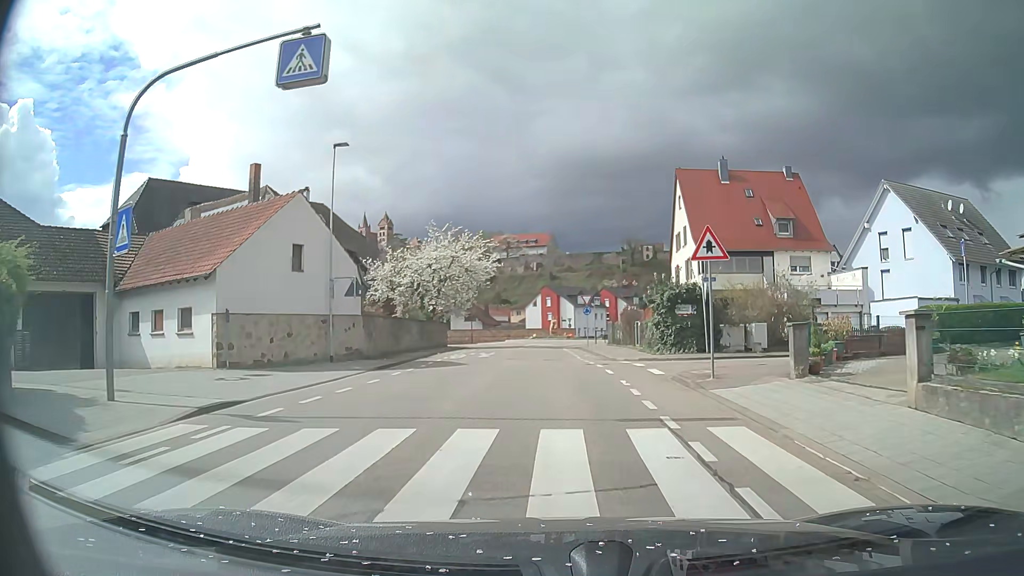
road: tertiary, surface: asphalt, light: Day
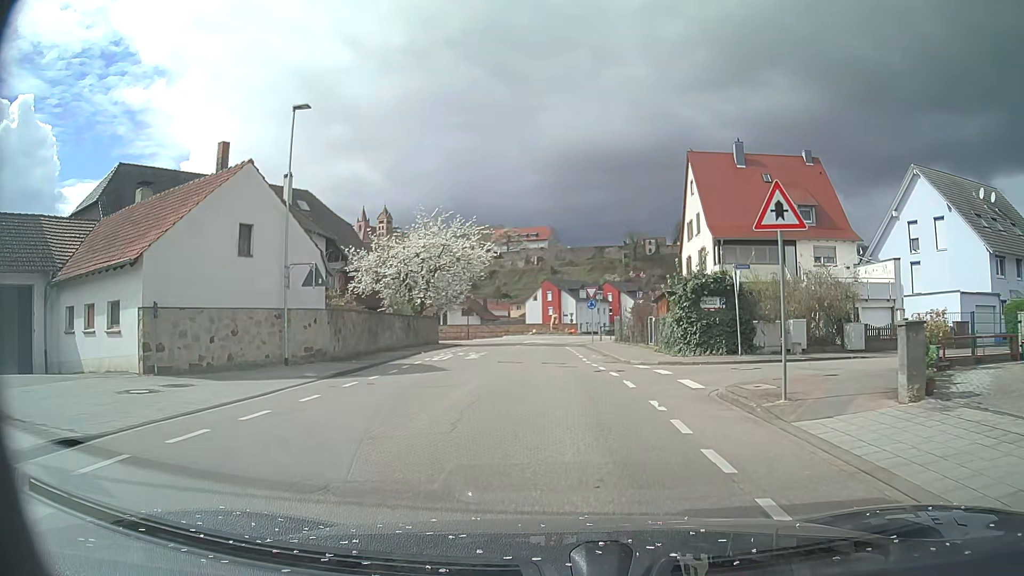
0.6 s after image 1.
(0.0, +4.5) m; 0°
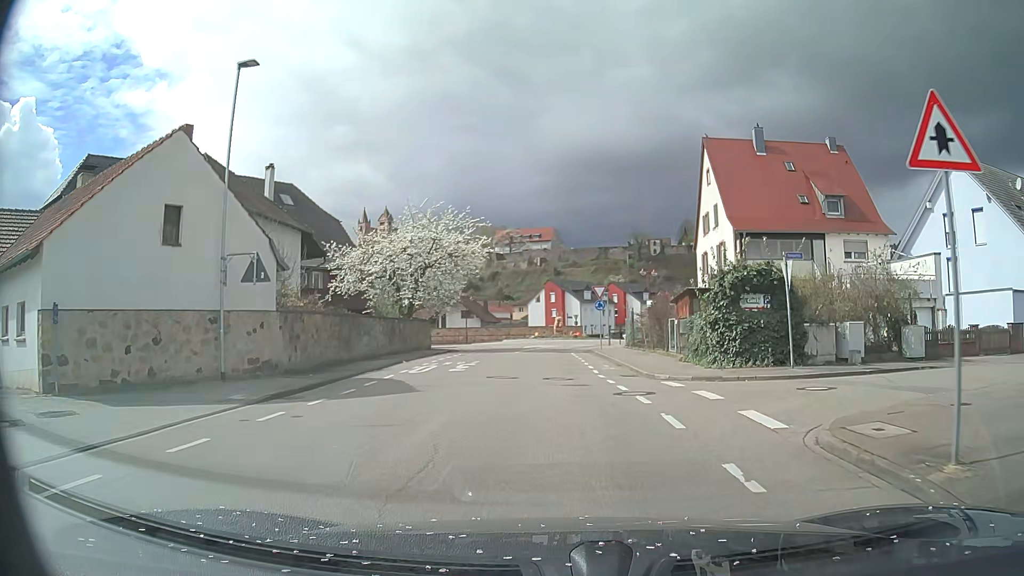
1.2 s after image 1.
(0.0, +4.5) m; 0°
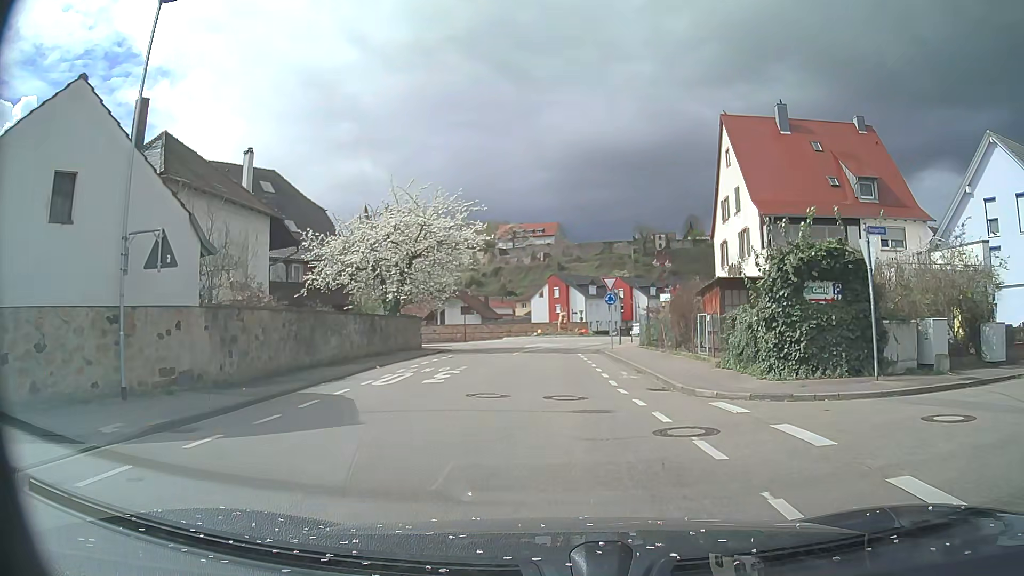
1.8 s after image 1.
(0.0, +4.5) m; -1°
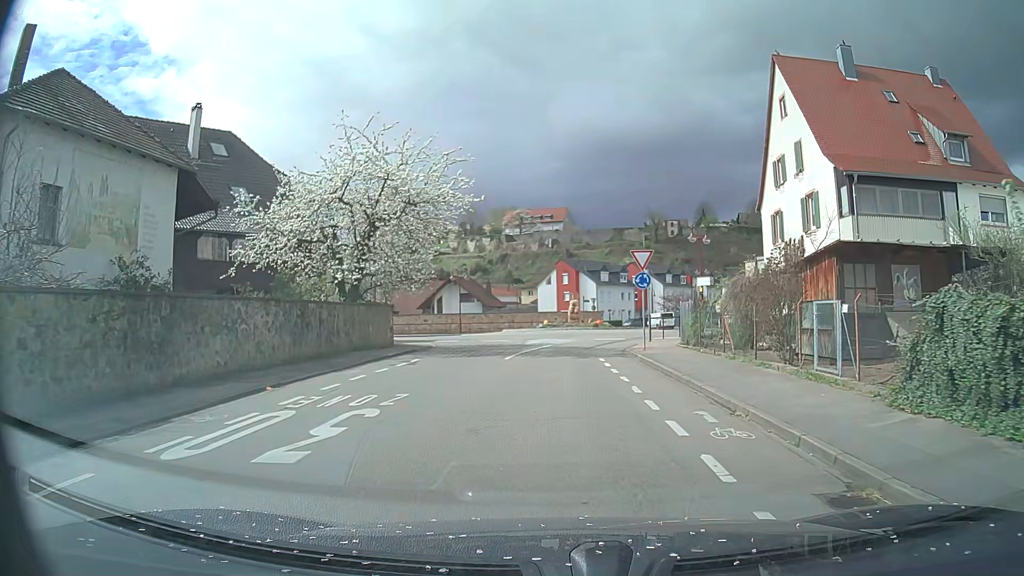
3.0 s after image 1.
(-0.1, +9.1) m; 0°
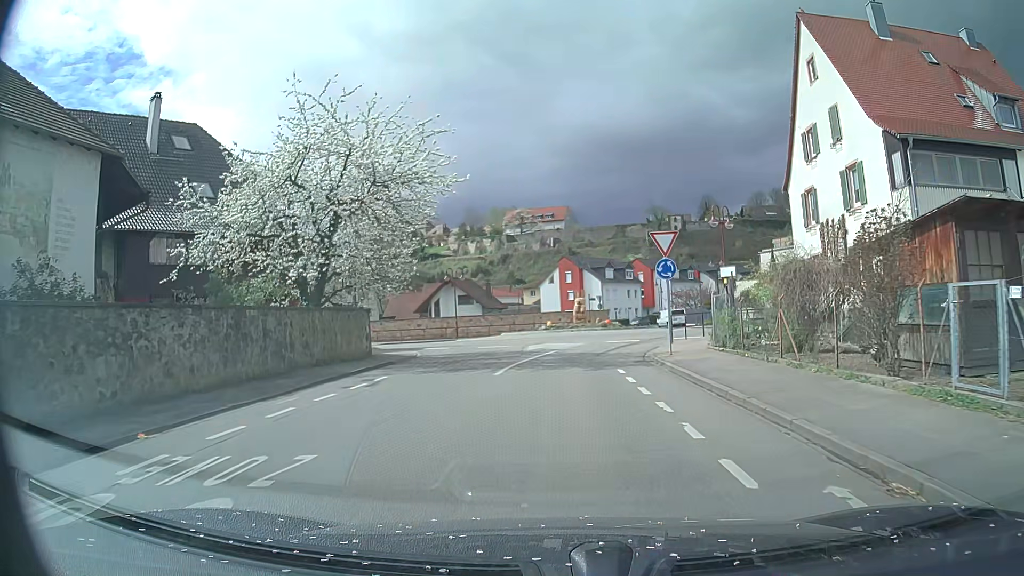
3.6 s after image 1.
(0.0, +4.6) m; 0°
